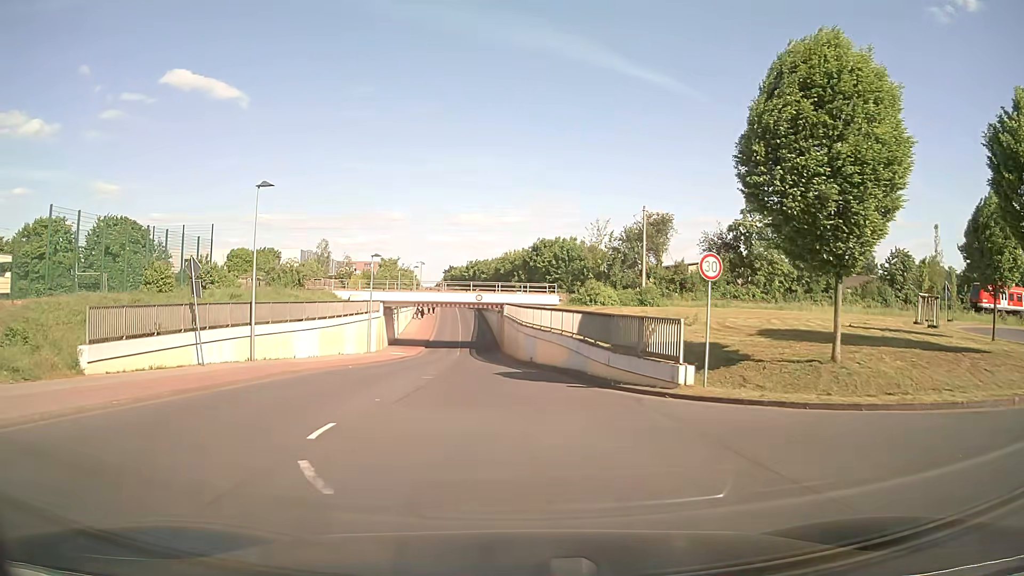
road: unclassified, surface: asphalt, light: Day
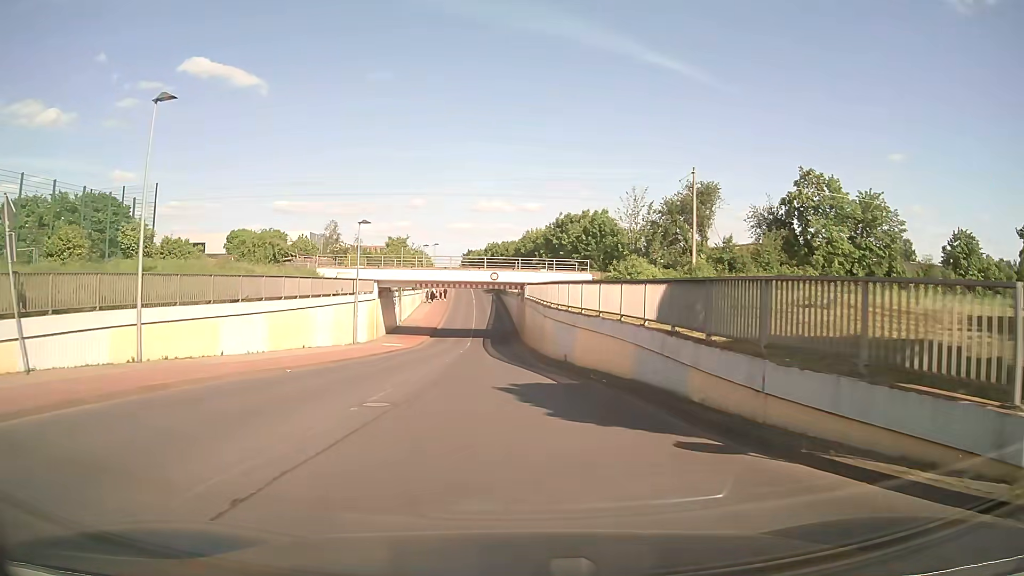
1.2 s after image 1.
(-0.2, +11.0) m; -2°
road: tertiary
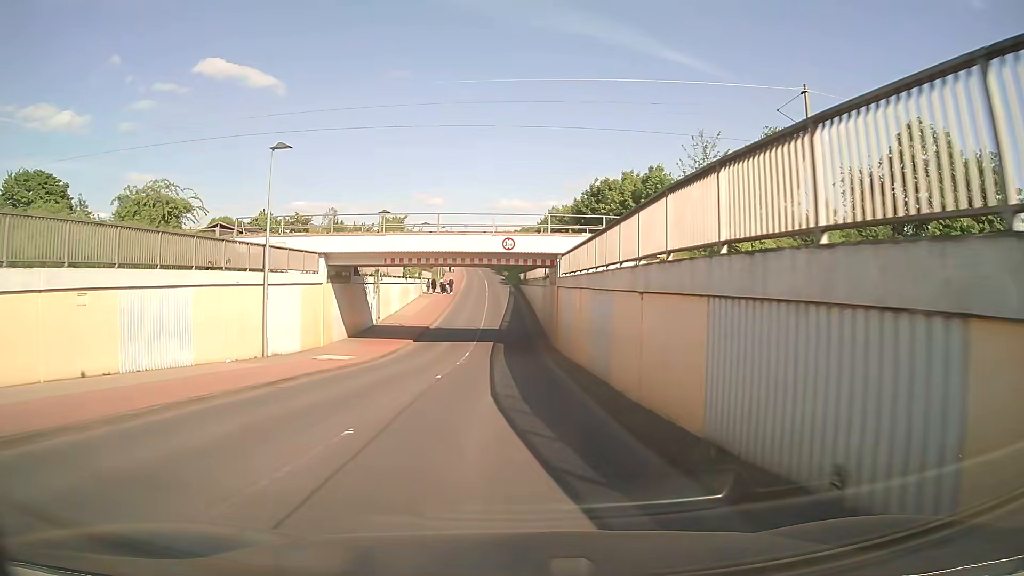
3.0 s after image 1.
(-0.2, +18.2) m; -2°
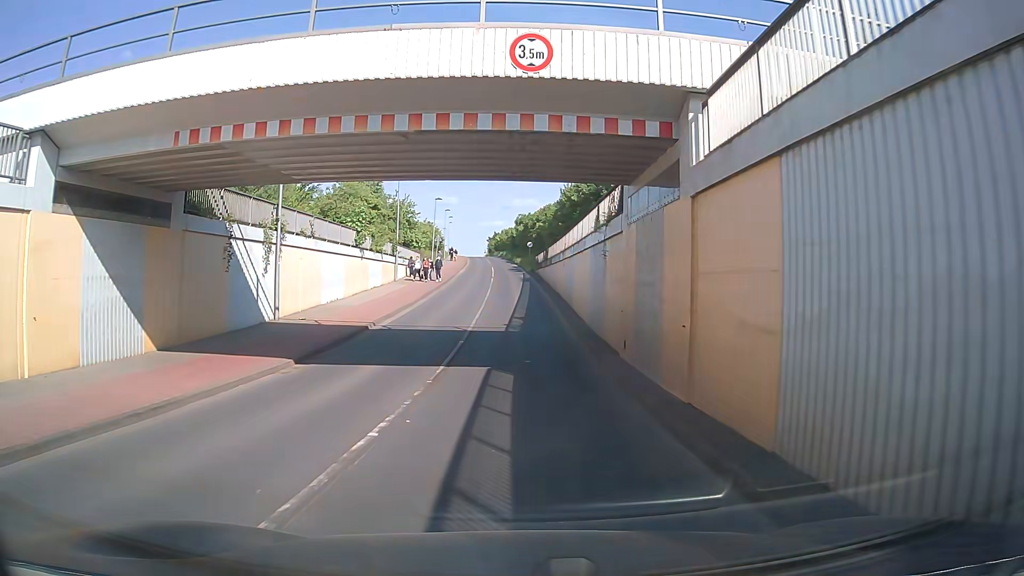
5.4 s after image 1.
(-0.3, +21.1) m; -1°
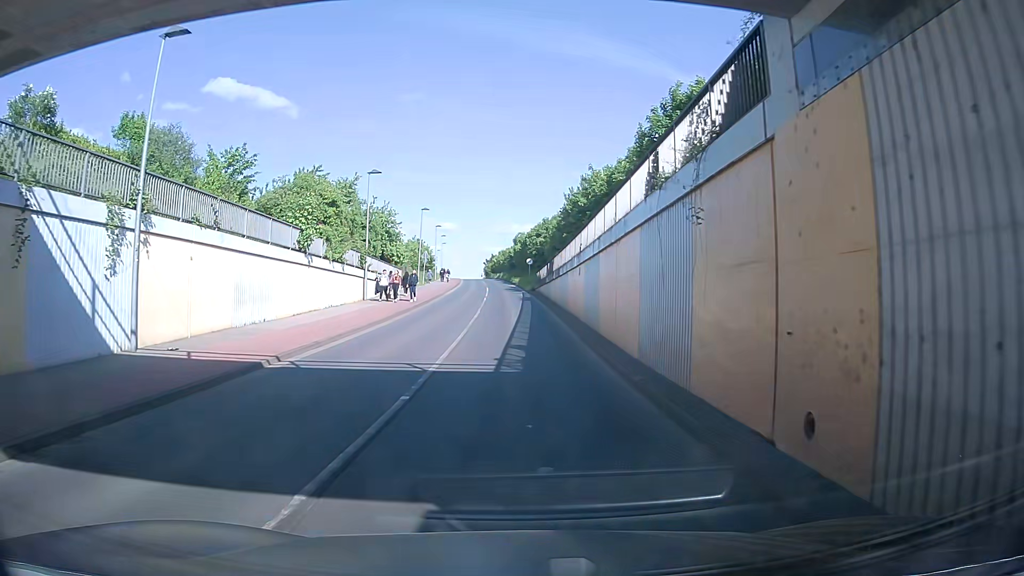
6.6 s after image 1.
(+0.1, +9.4) m; +2°
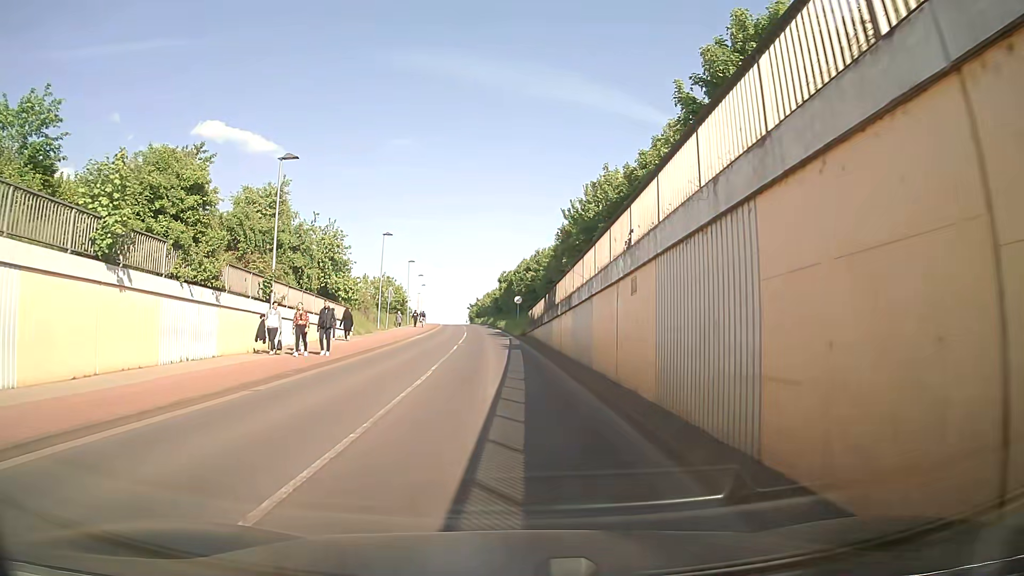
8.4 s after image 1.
(-0.4, +13.6) m; 0°
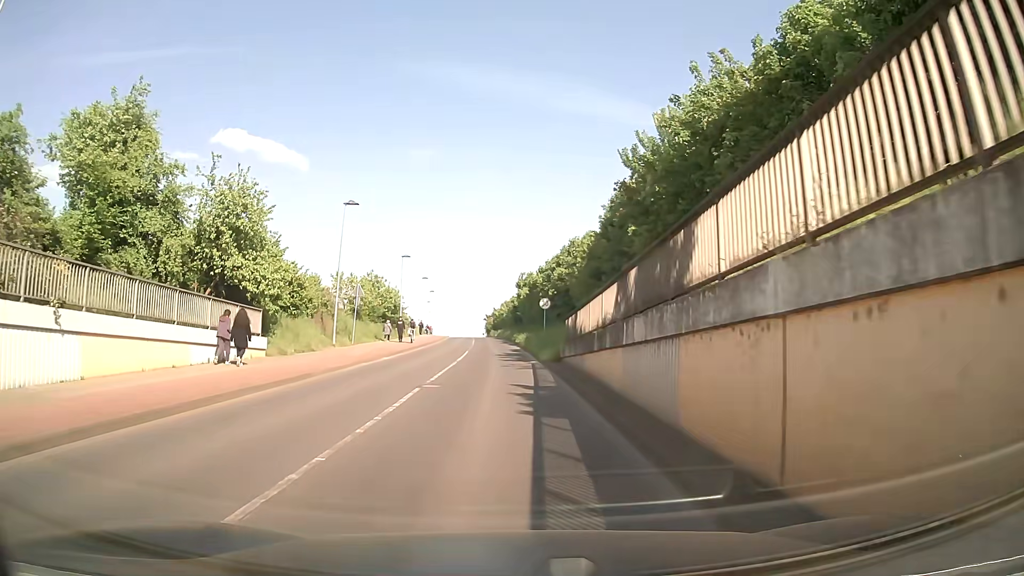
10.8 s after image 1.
(-0.5, +17.9) m; -3°
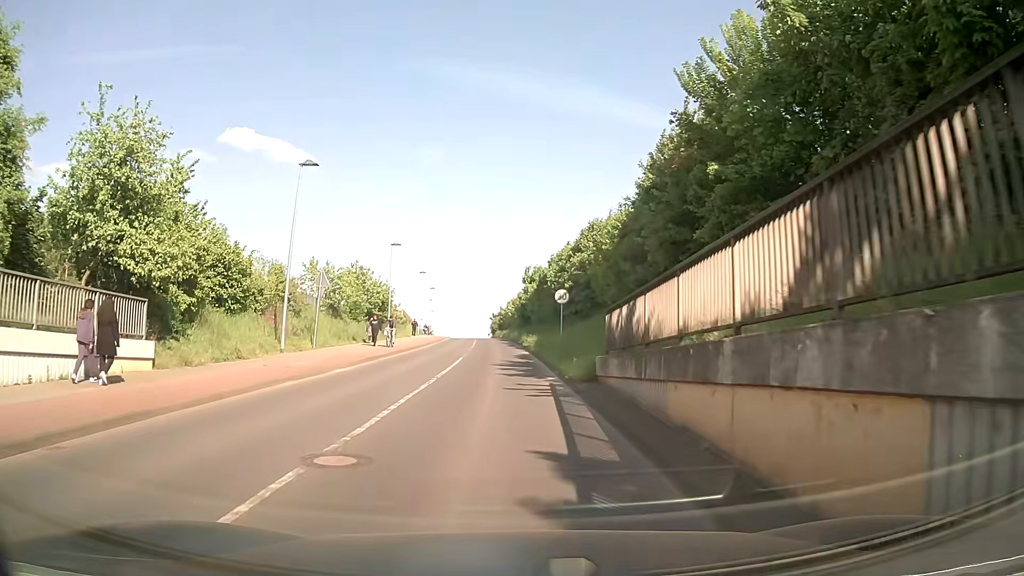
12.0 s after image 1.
(0.0, +8.9) m; 0°
(0, +10) (0, +20) (-1, +30) (-1, +40) (-1, +50) (-2, +60) (-2, +70) (-3, +80) (-4, +90) (-4, +100) m
